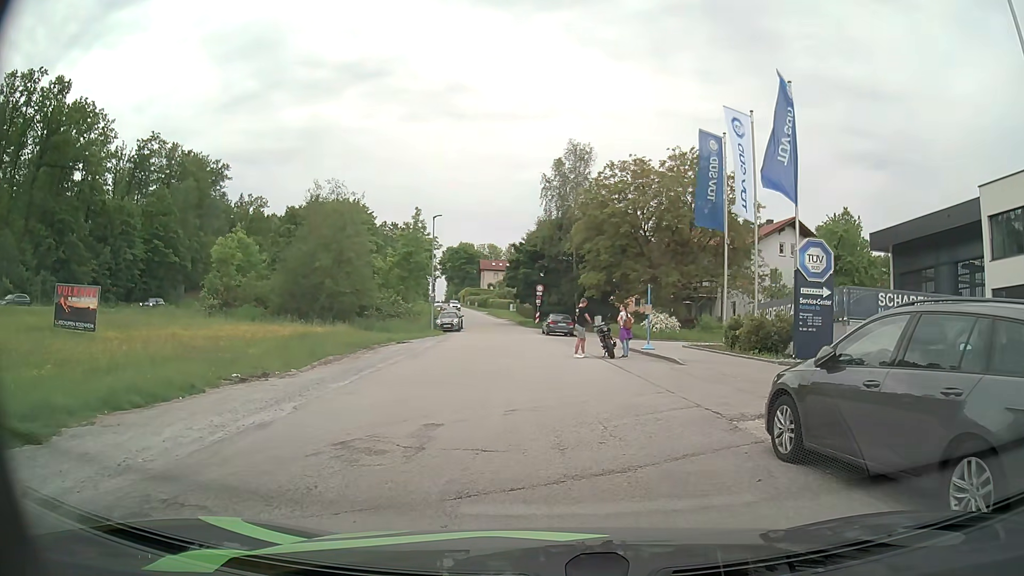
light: Day
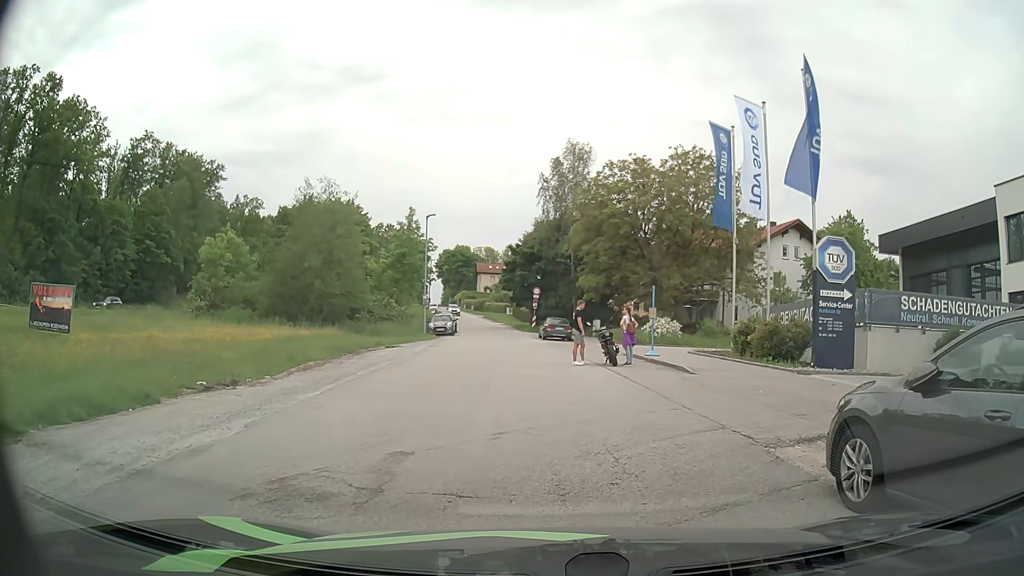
(0.0, +1.6) m; +1°
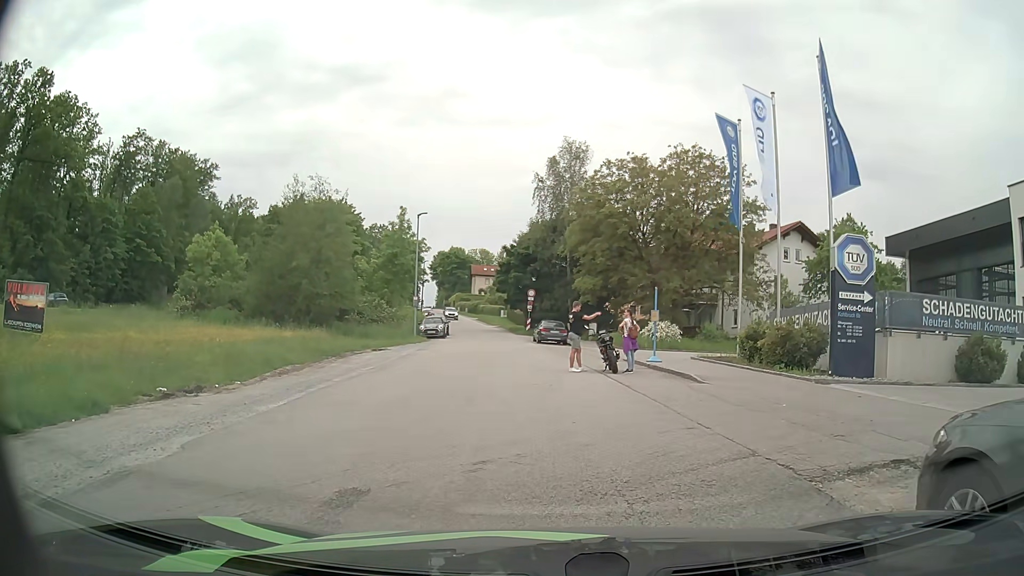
(0.0, +1.5) m; +2°
